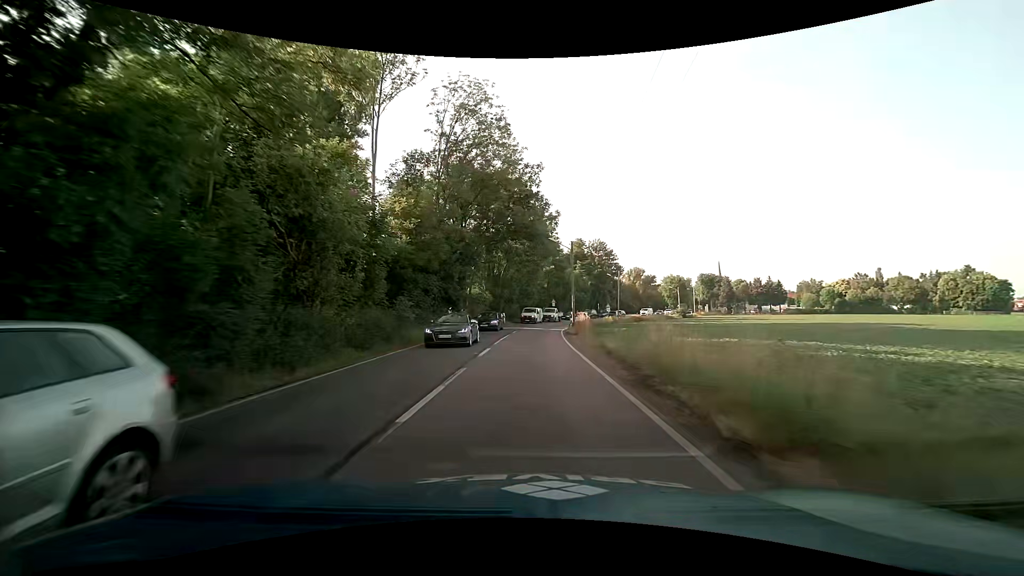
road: secondary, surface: asphalt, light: Day
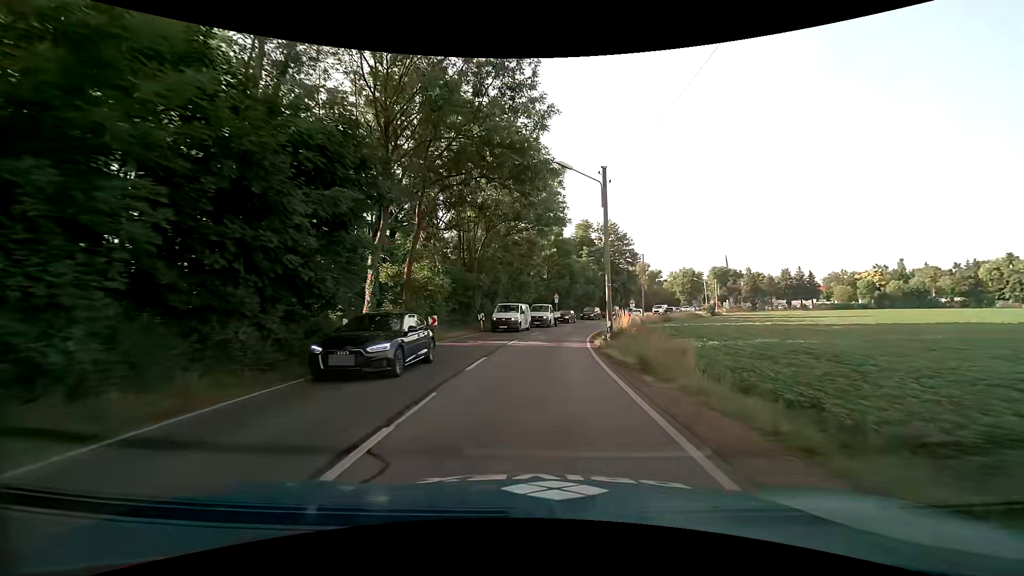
(0.0, +21.7) m; 0°
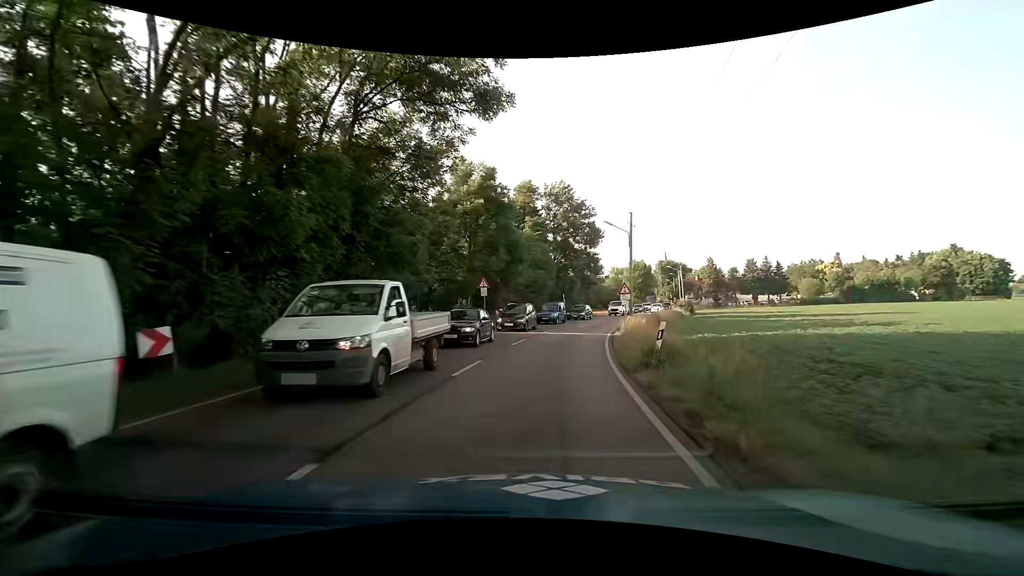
(+1.3, +28.1) m; +7°
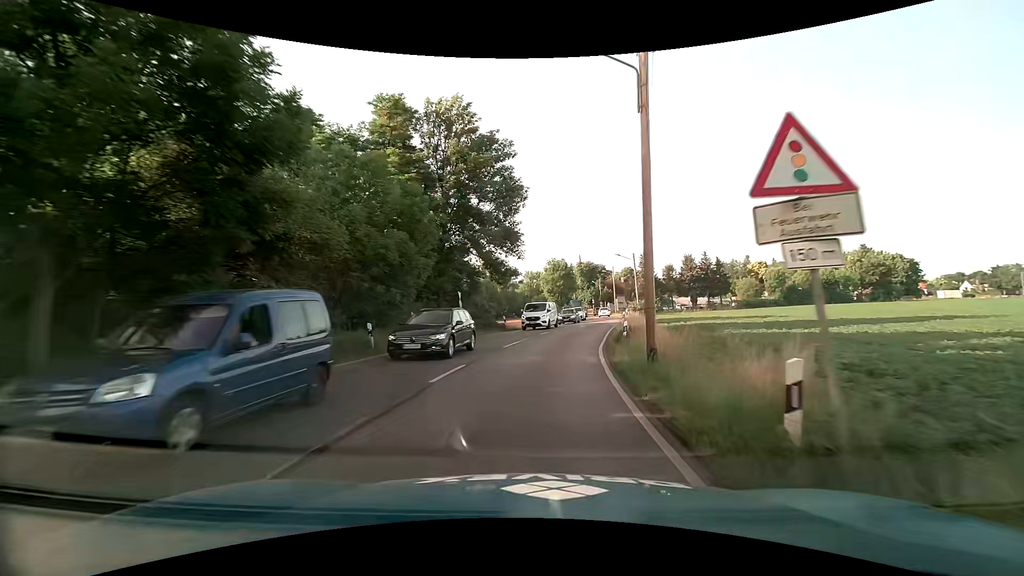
(+2.5, +27.2) m; +10°
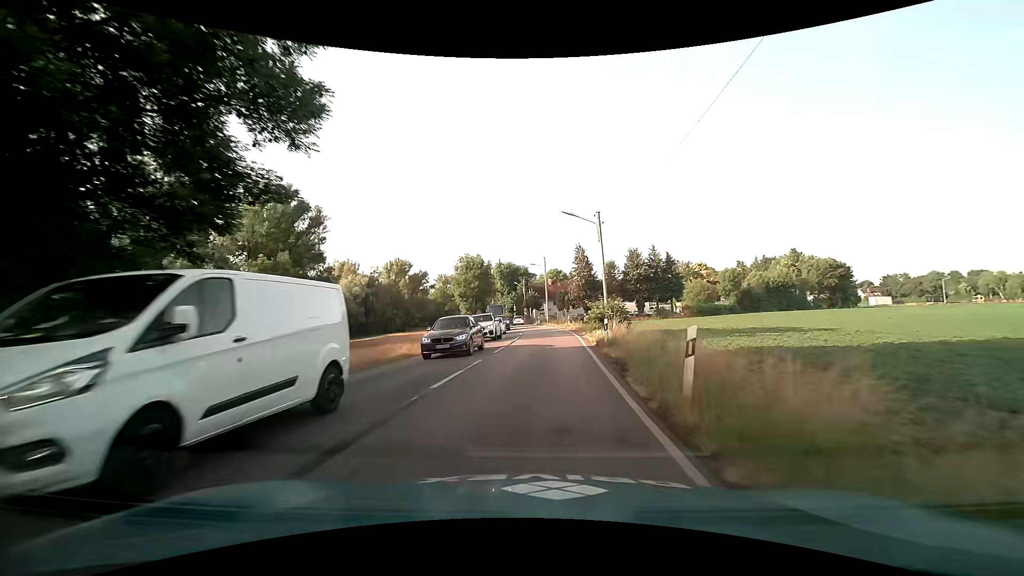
(+2.3, +26.7) m; +9°
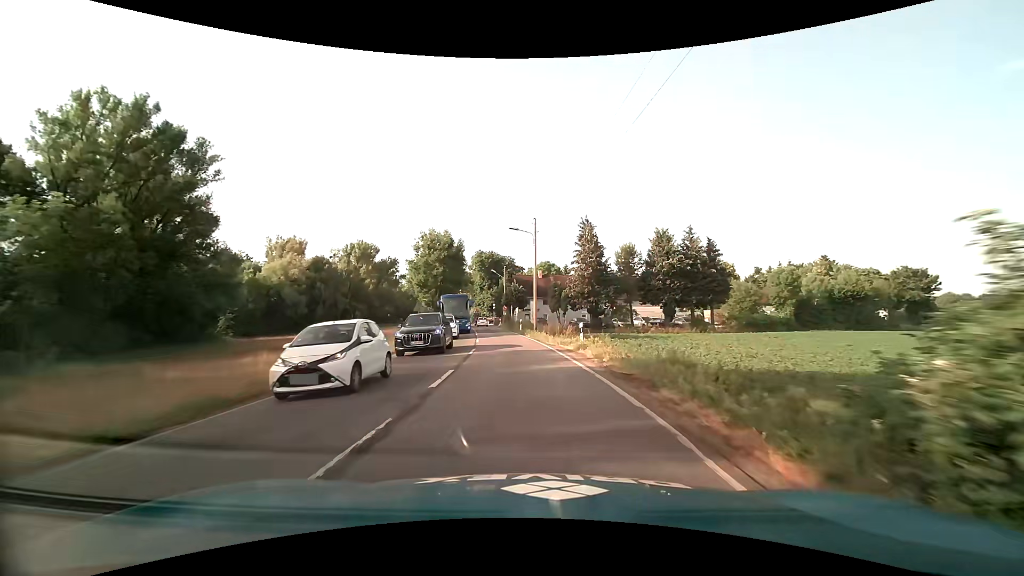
(+0.8, +26.8) m; +2°
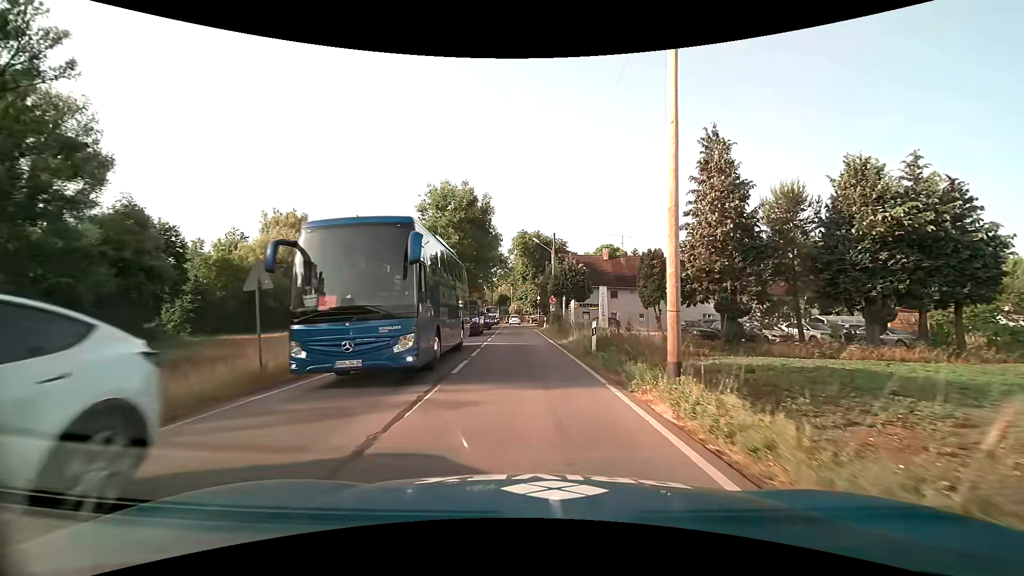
(-1.2, +27.5) m; -5°
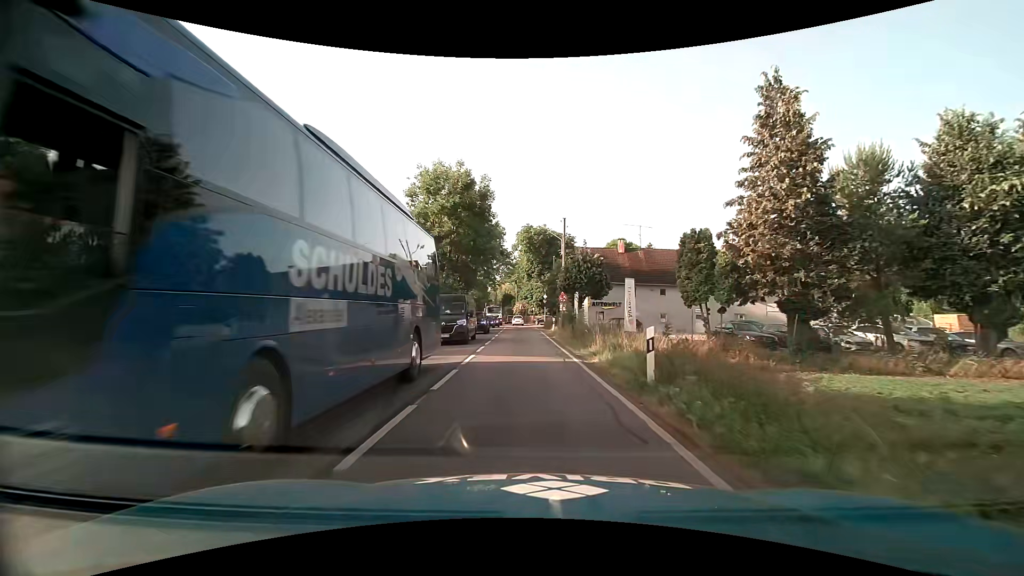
(0.0, +7.0) m; -1°
(0, +10) (0, +20) (0, +30) (-1, +40) (-1, +50) (-1, +60) (-2, +70) (-3, +80) (-4, +90) (-5, +100) m
